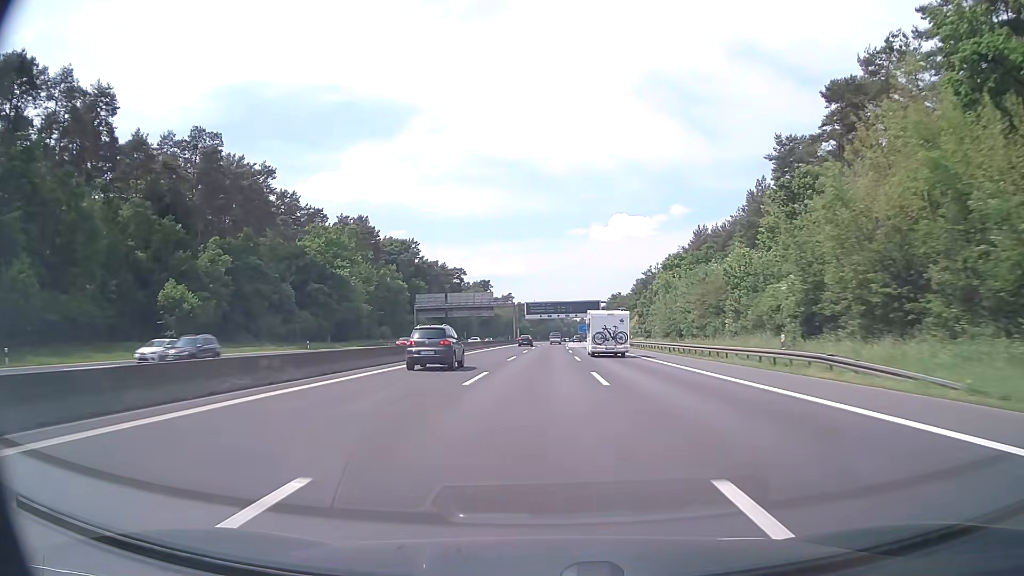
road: motorway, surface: asphalt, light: Day
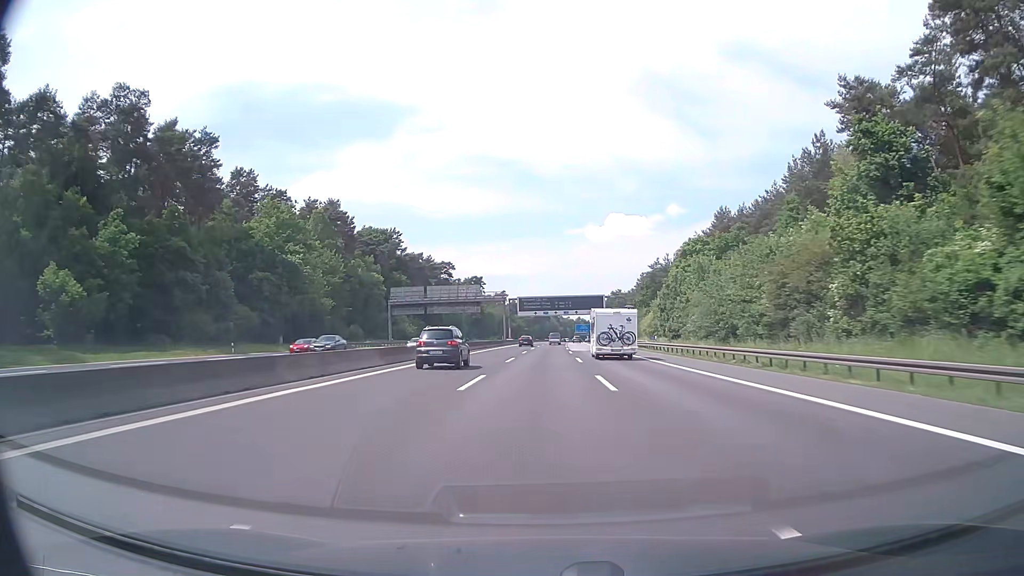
(+0.1, +19.4) m; 0°
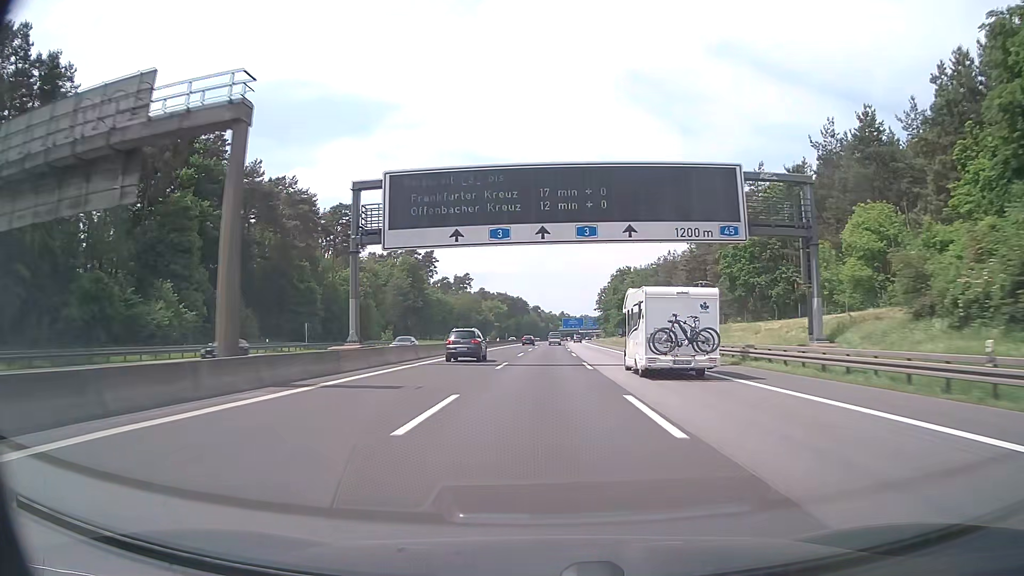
(+1.4, +97.0) m; +2°
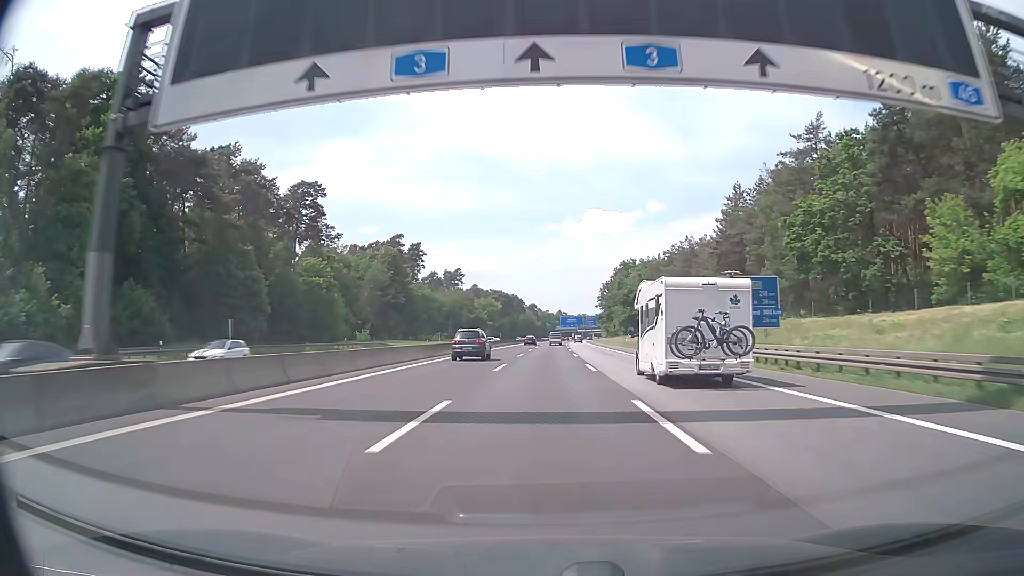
(+0.1, +19.4) m; 0°
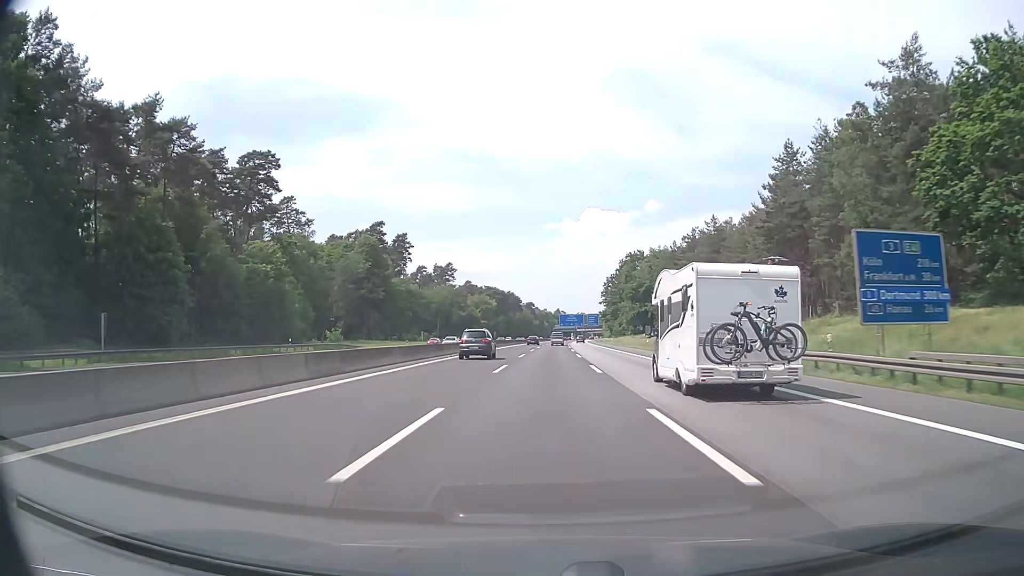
(0.0, +19.4) m; 0°
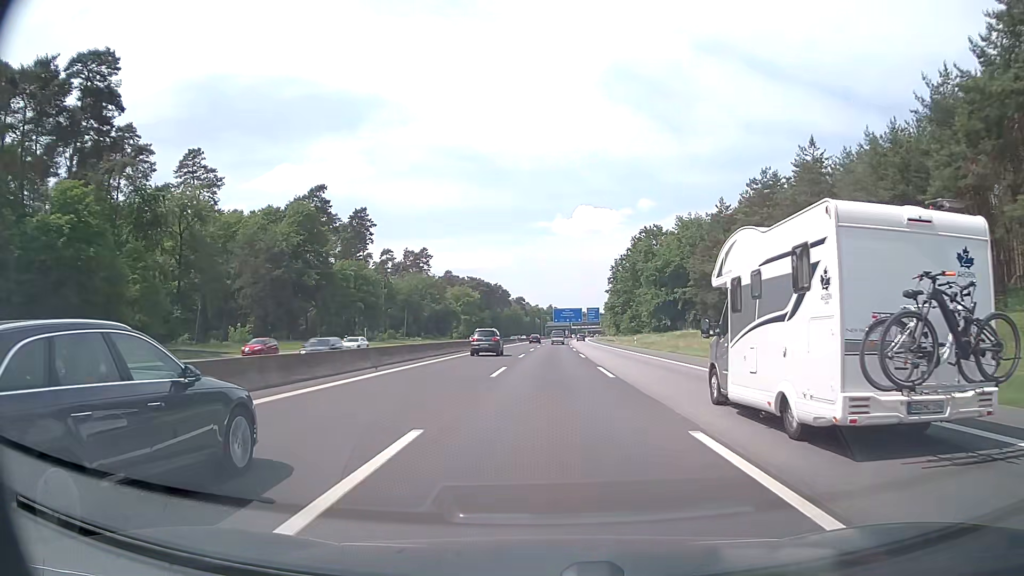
(+0.2, +38.8) m; +1°
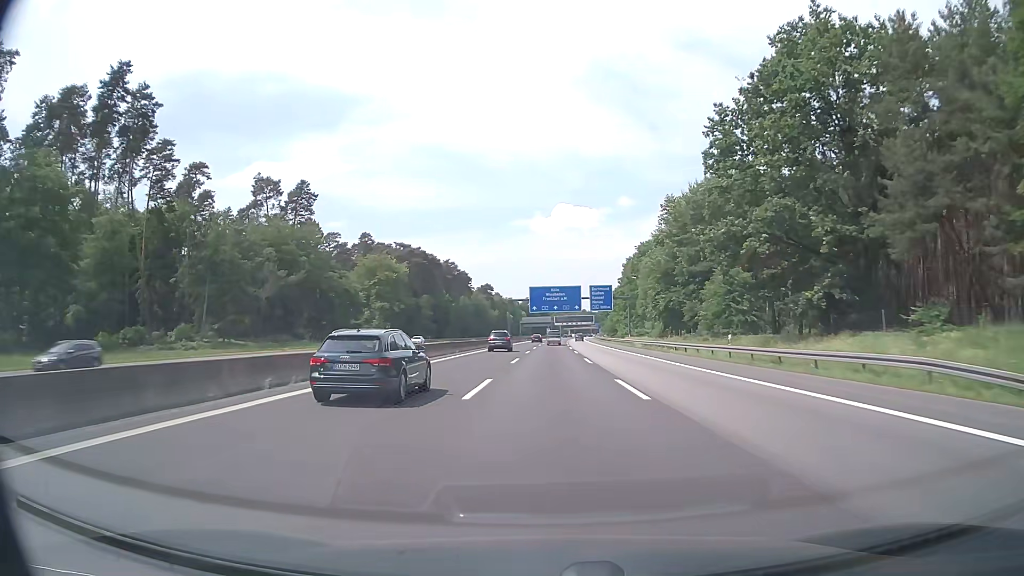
(+1.7, +96.9) m; +2°
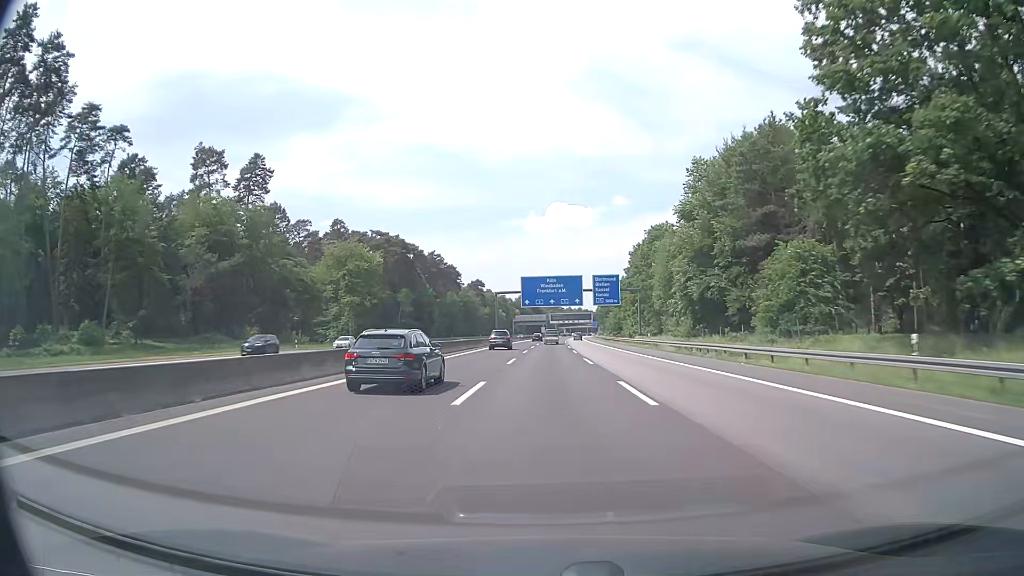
(+0.1, +19.4) m; 0°
(0, +10) (0, +20) (0, +30) (0, +40) (+1, +50) (+1, +60) (+1, +70) (+2, +80) (+2, +90) (+3, +100) m
